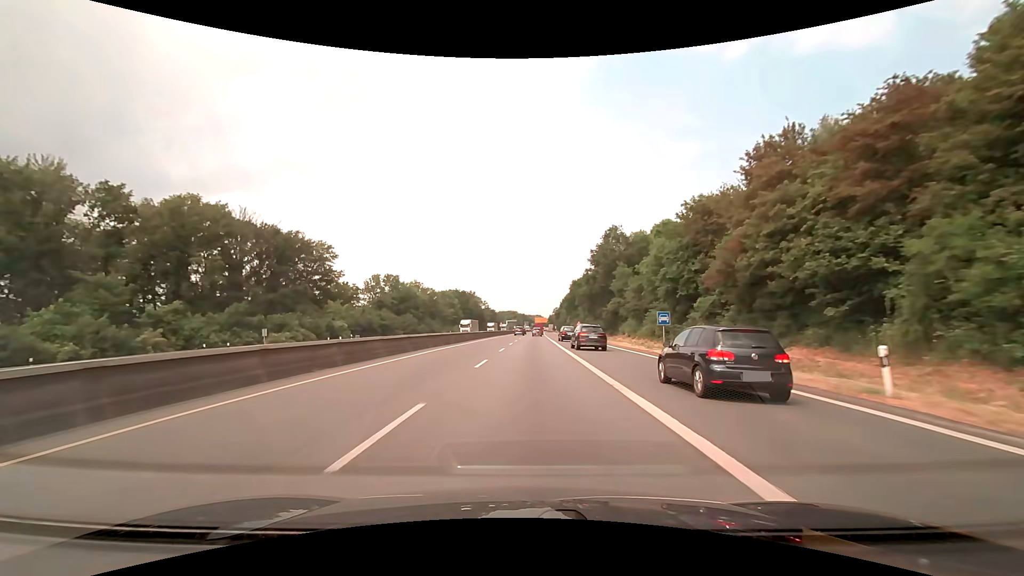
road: trunk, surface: asphalt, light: Day
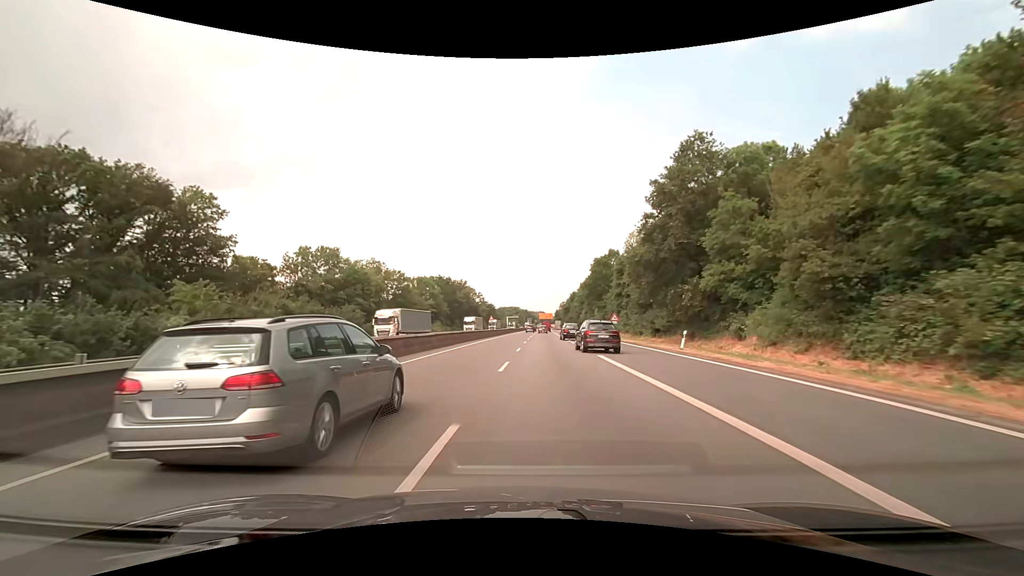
(-0.1, +38.1) m; 0°
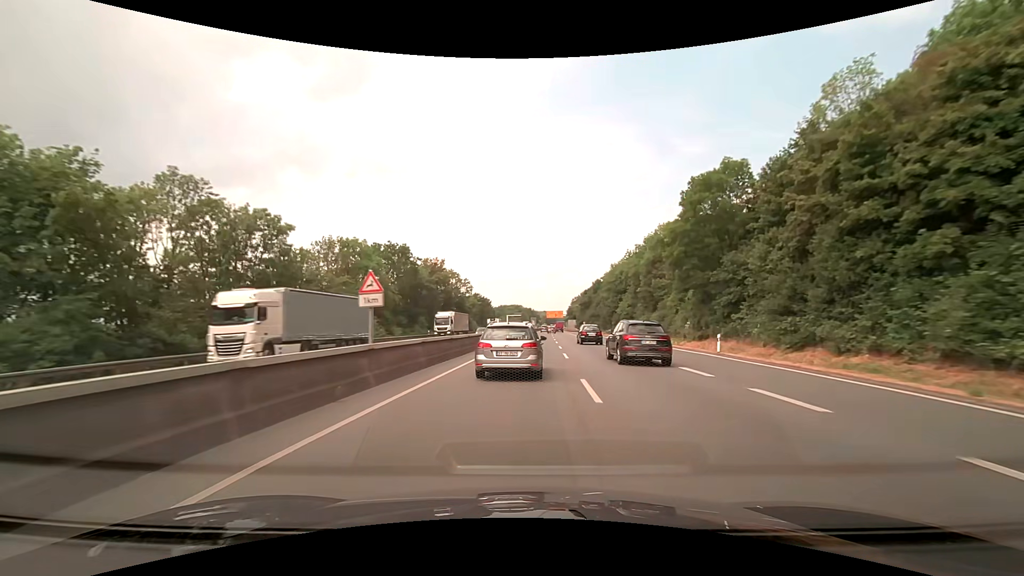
(-0.5, +53.8) m; -1°
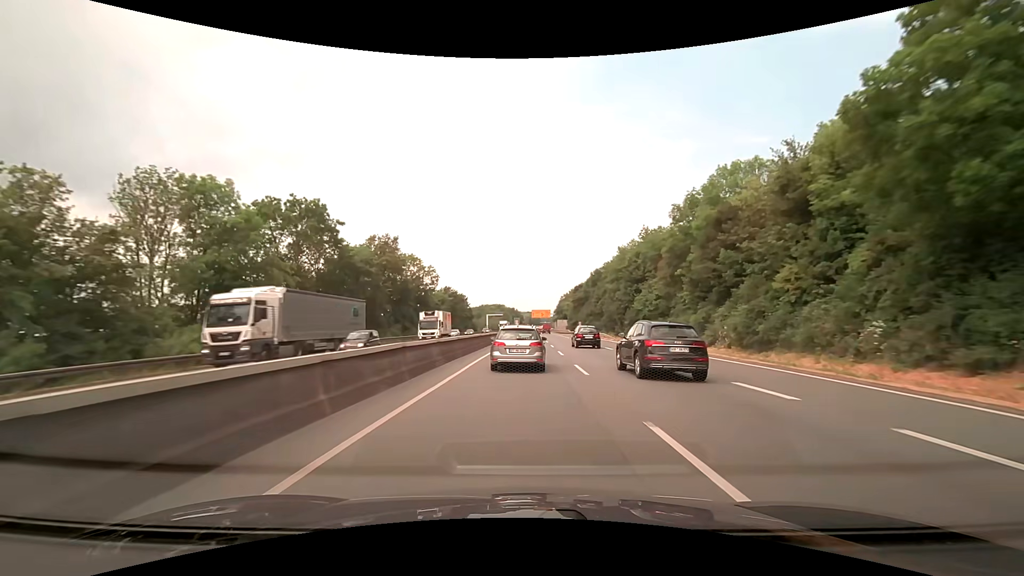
(+0.5, +28.5) m; +2°
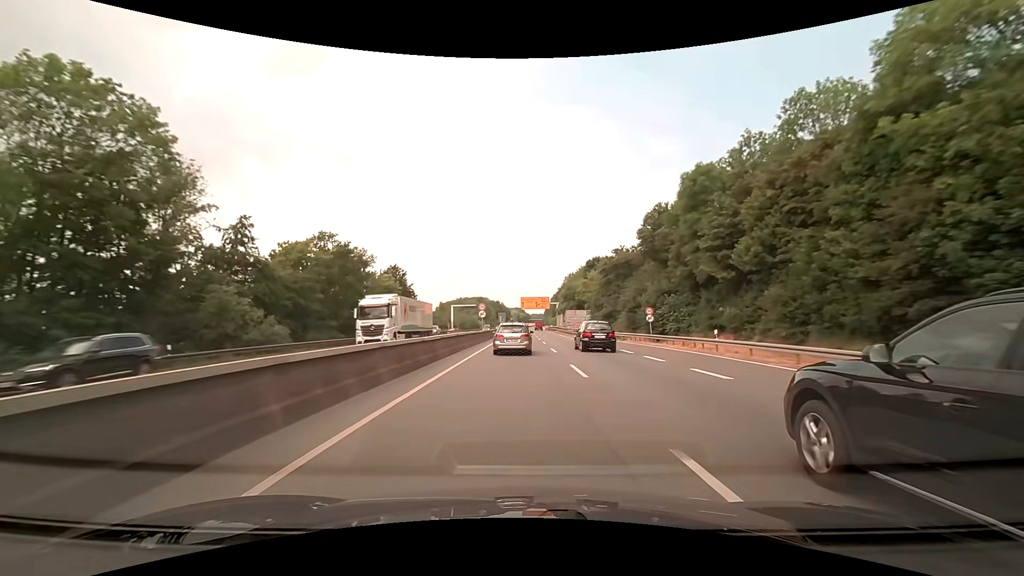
(+1.1, +72.4) m; +1°
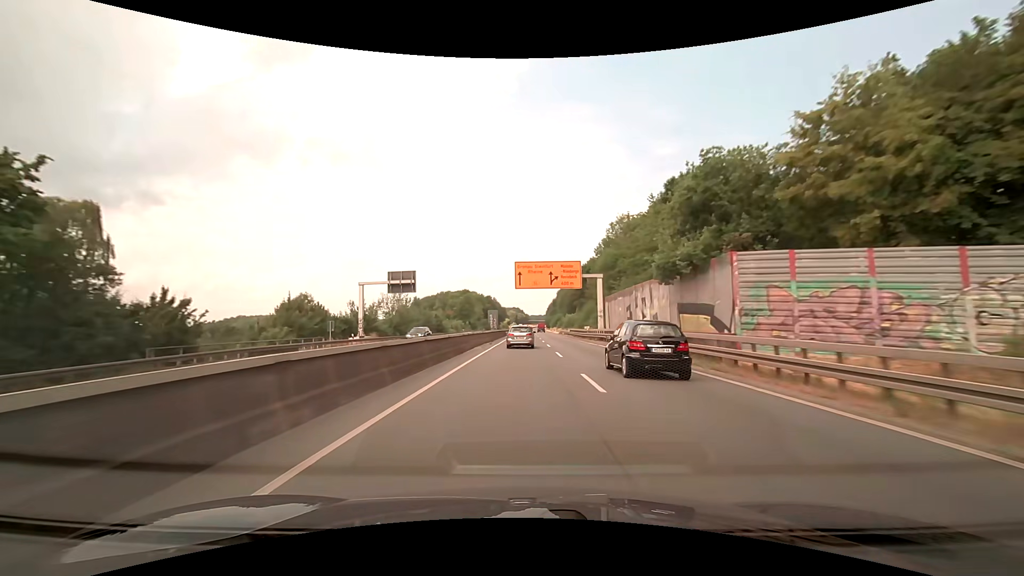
(+0.1, +75.0) m; 0°
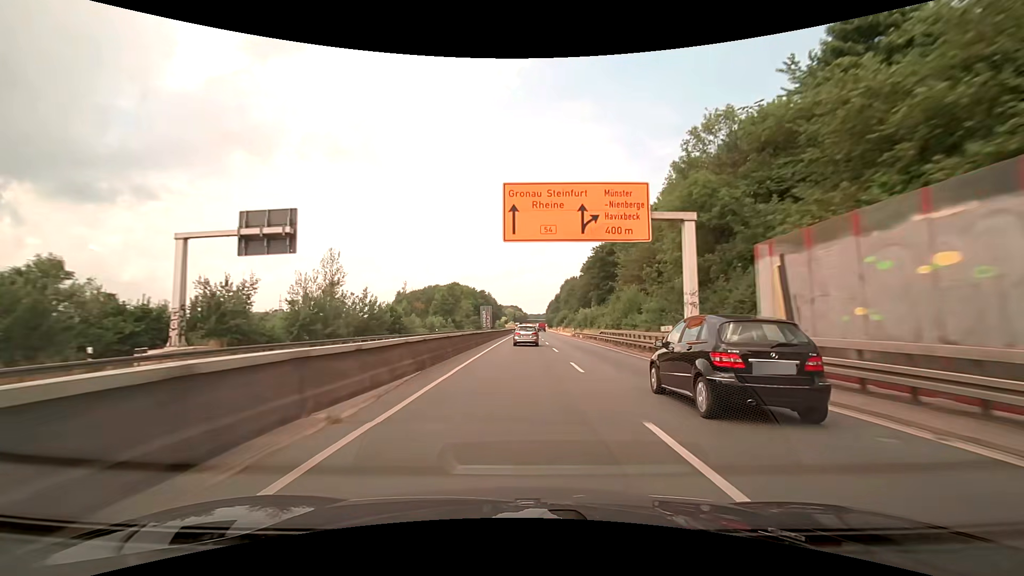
(+0.1, +31.6) m; 0°
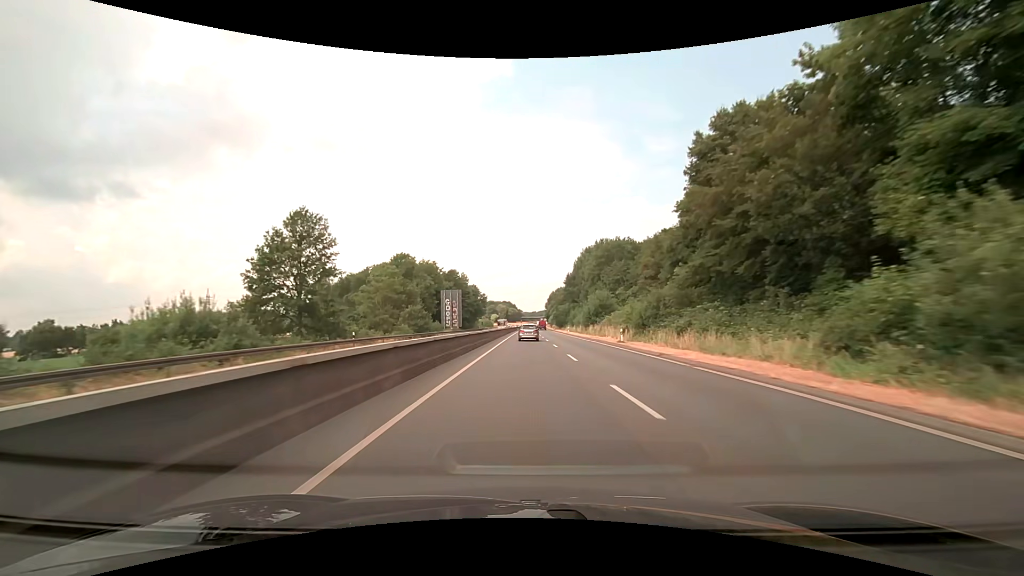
(+0.6, +80.3) m; +1°
(0, +10) (0, +20) (0, +30) (0, +40) (0, +50) (0, +60) (+1, +70) (+1, +80) (+1, +90) (+1, +100) m
